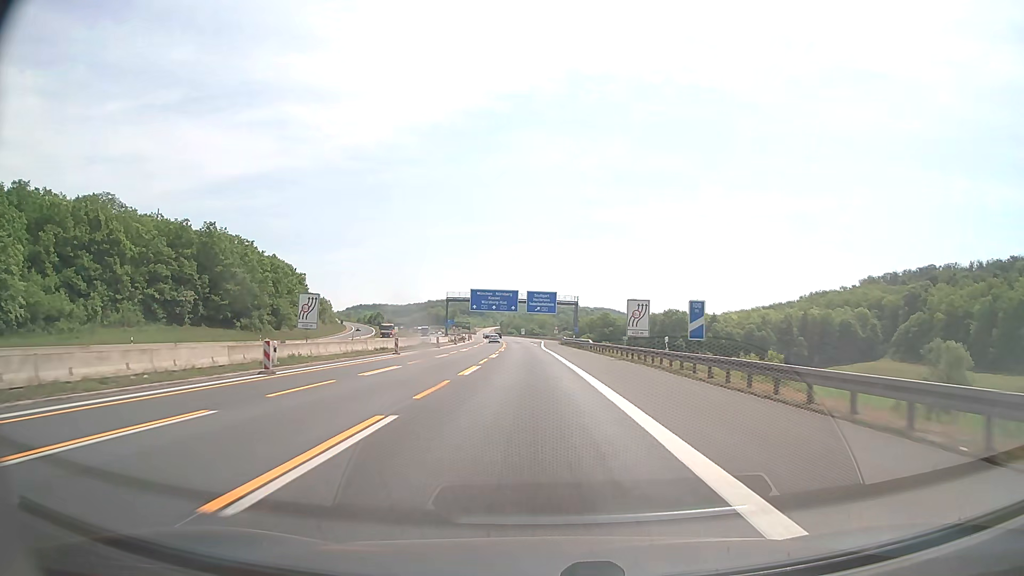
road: motorway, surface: asphalt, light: Day
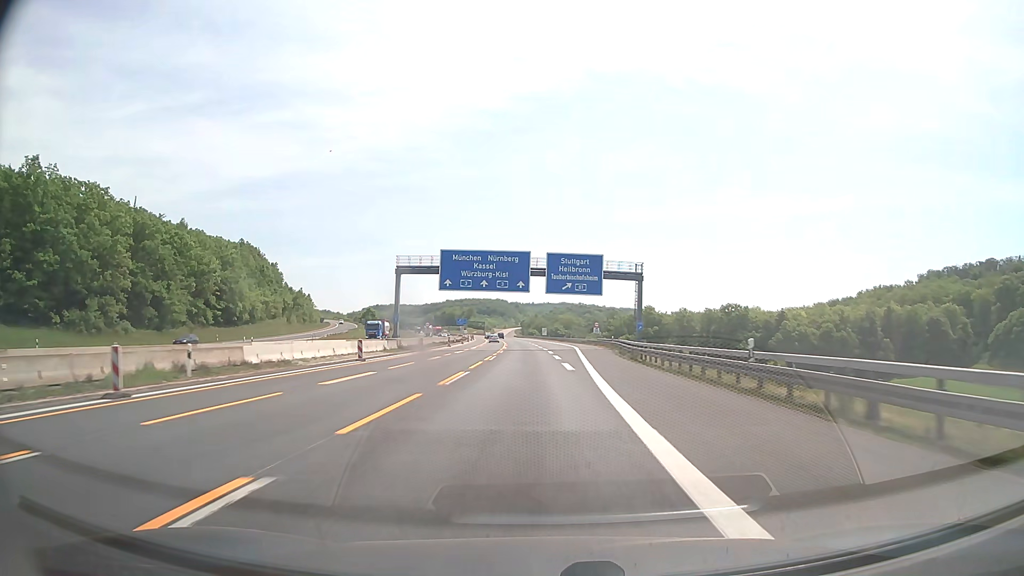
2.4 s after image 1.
(-1.0, +58.8) m; -2°
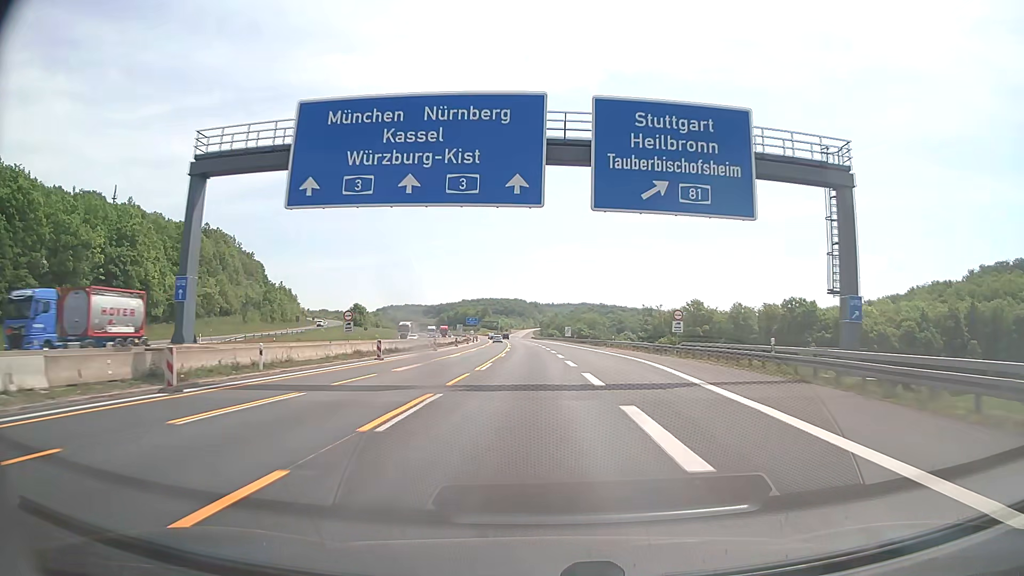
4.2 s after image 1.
(-0.7, +43.9) m; -2°
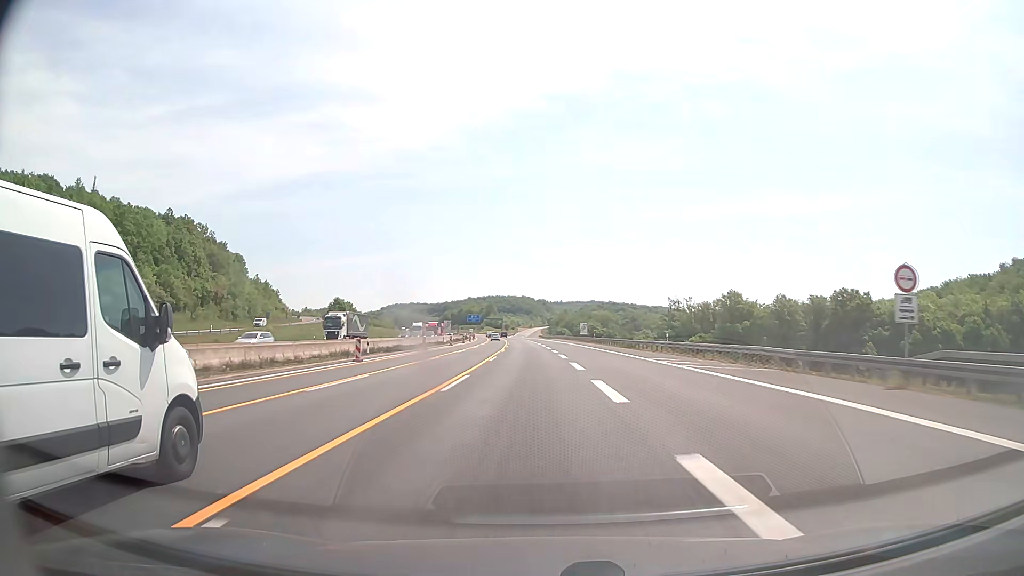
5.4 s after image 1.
(-0.2, +29.2) m; -1°
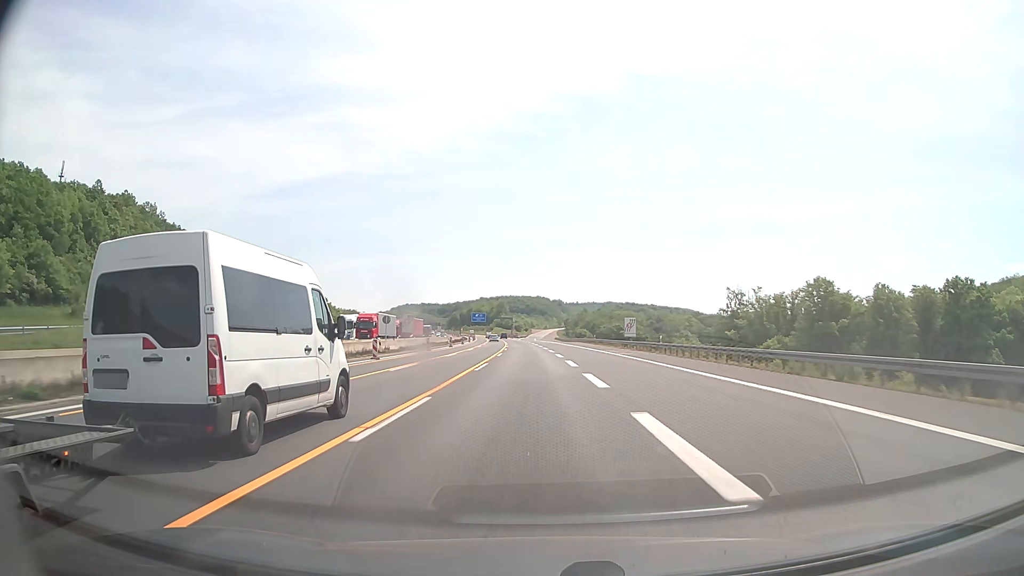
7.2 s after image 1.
(-0.5, +43.7) m; -1°
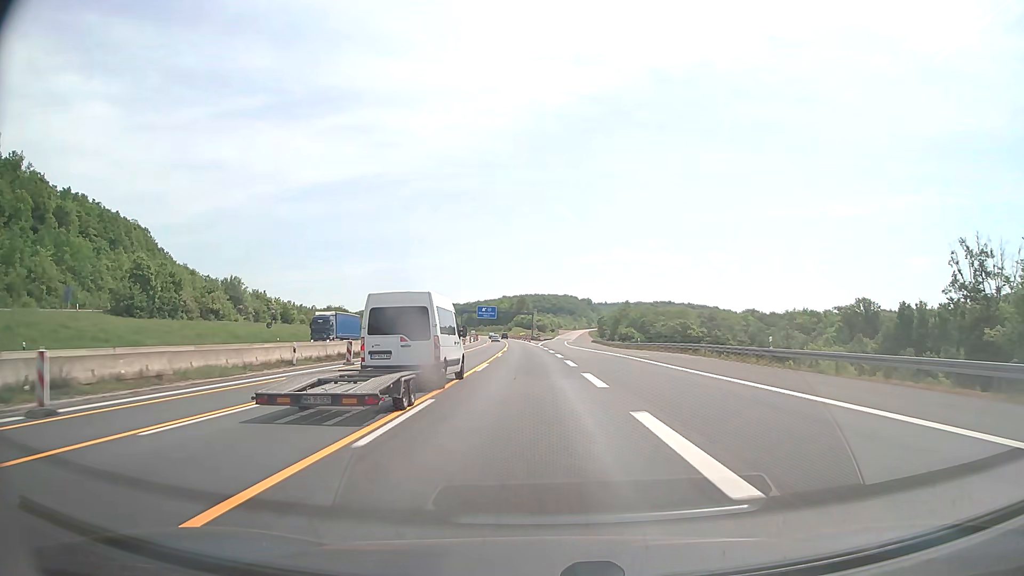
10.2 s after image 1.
(-1.6, +71.8) m; -2°
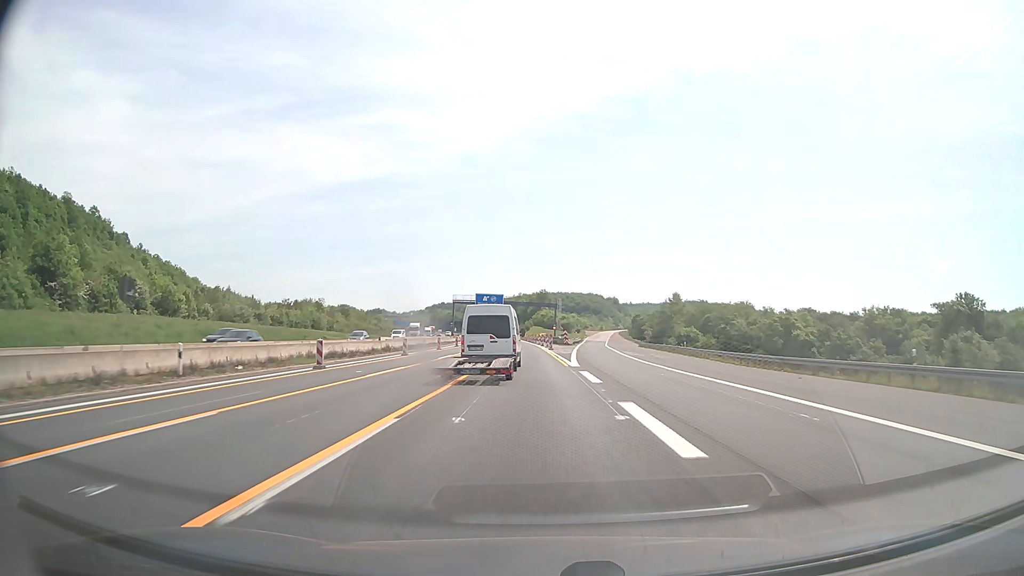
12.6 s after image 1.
(-1.0, +57.6) m; -2°
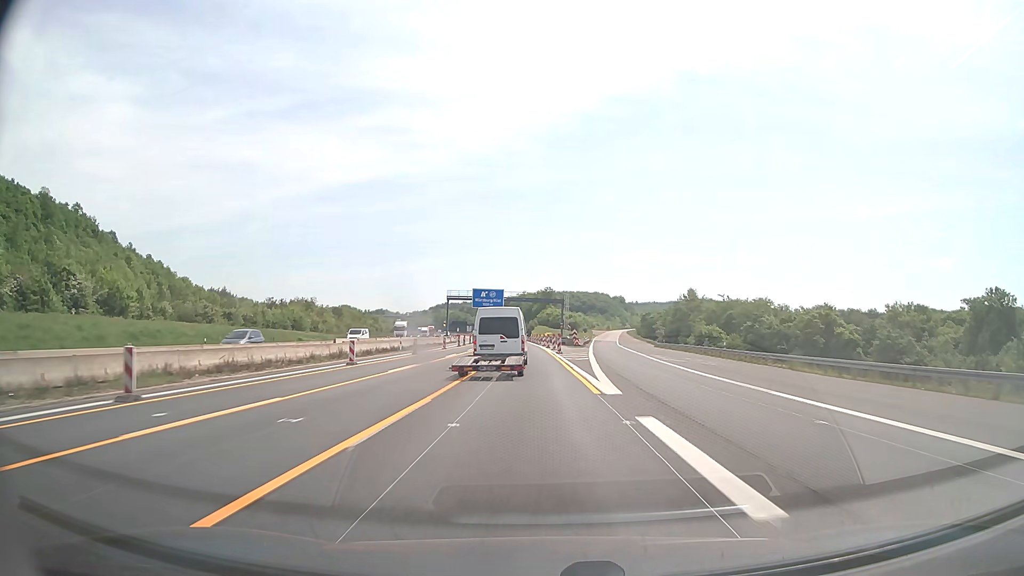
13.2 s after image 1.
(-0.1, +14.5) m; 0°
(0, +10) (0, +20) (0, +30) (0, +40) (-1, +50) (-1, +60) (-2, +70) (-2, +80) (-3, +90) (-3, +100) m
